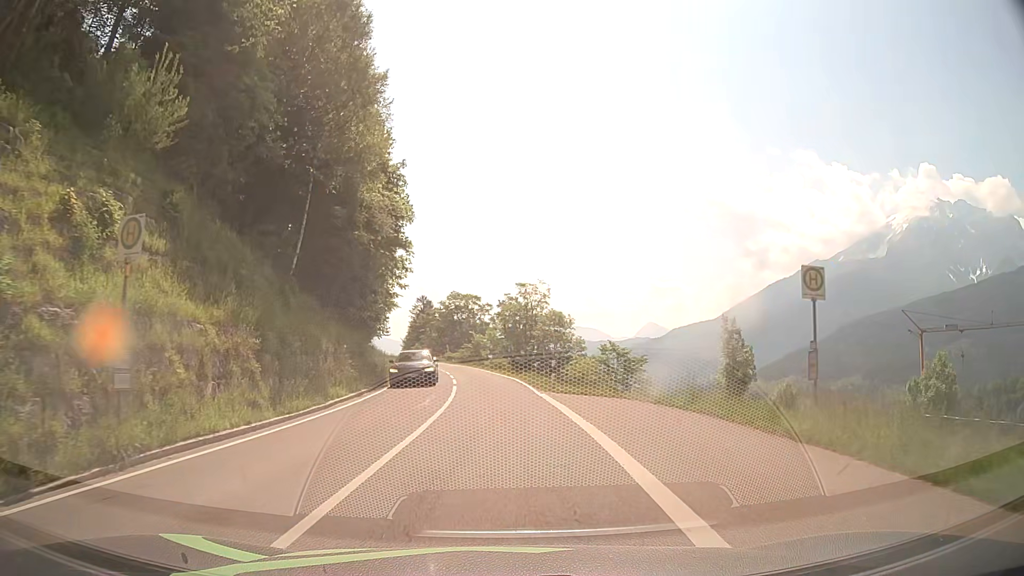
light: Day
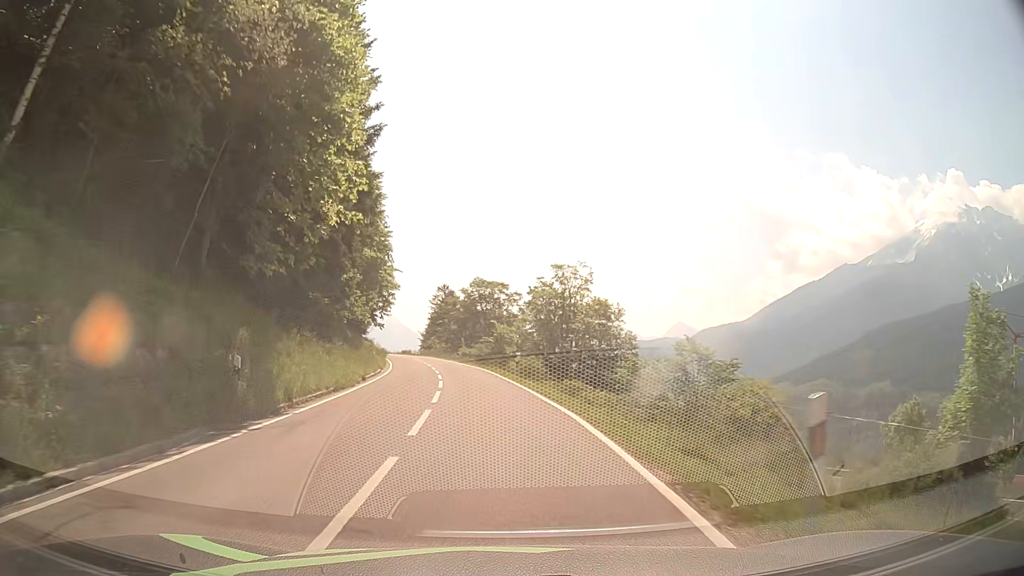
(-0.2, +19.1) m; -2°
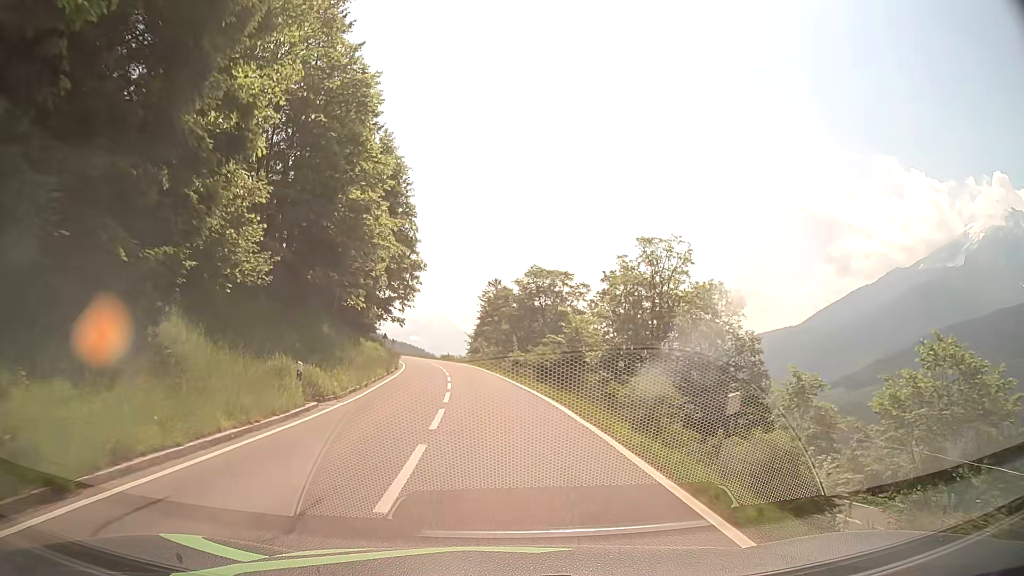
(-1.3, +23.0) m; -5°
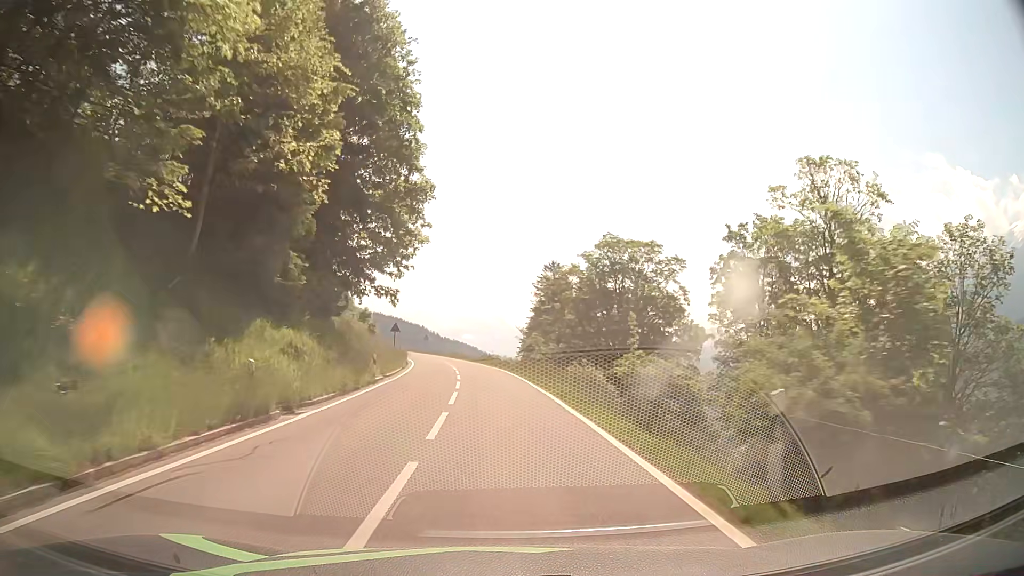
(-1.0, +26.1) m; -4°
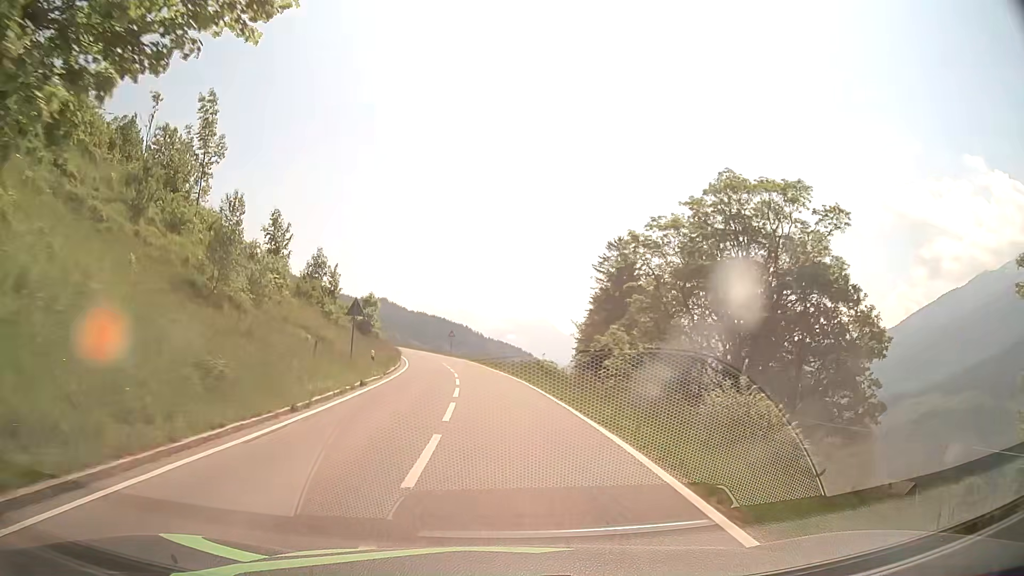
(-1.0, +27.6) m; -4°
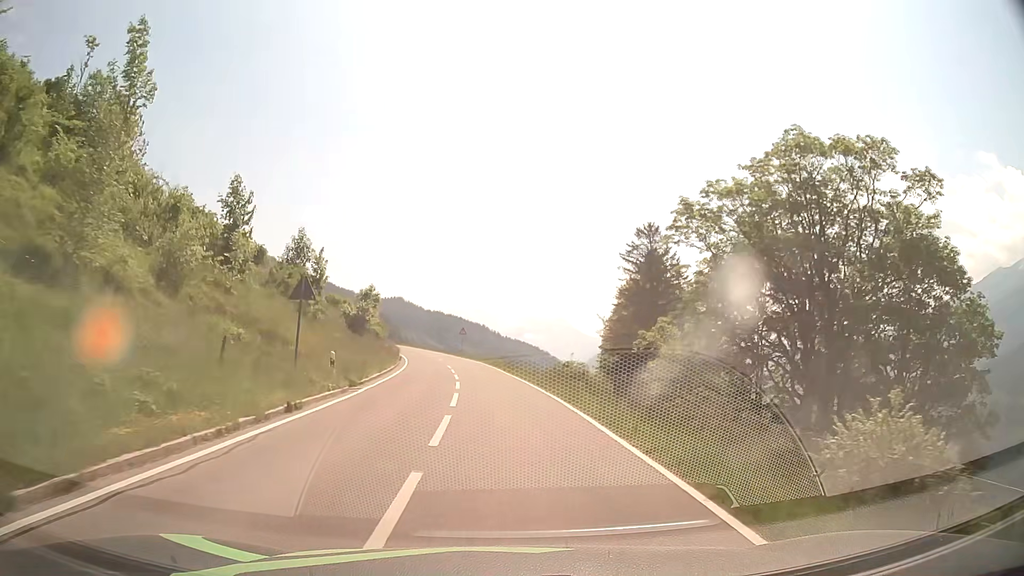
(-0.1, +9.3) m; -1°
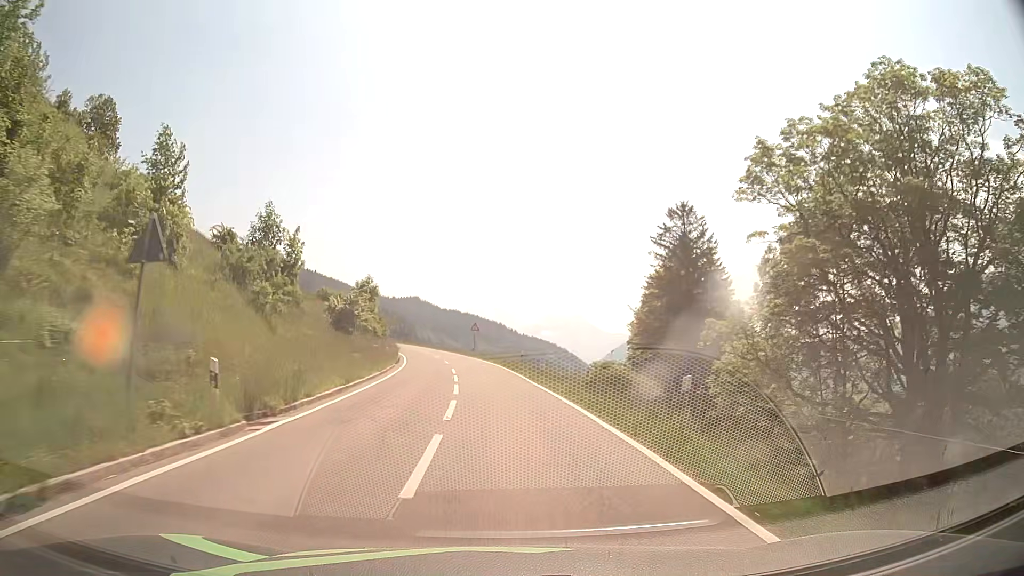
(-0.1, +9.3) m; -1°
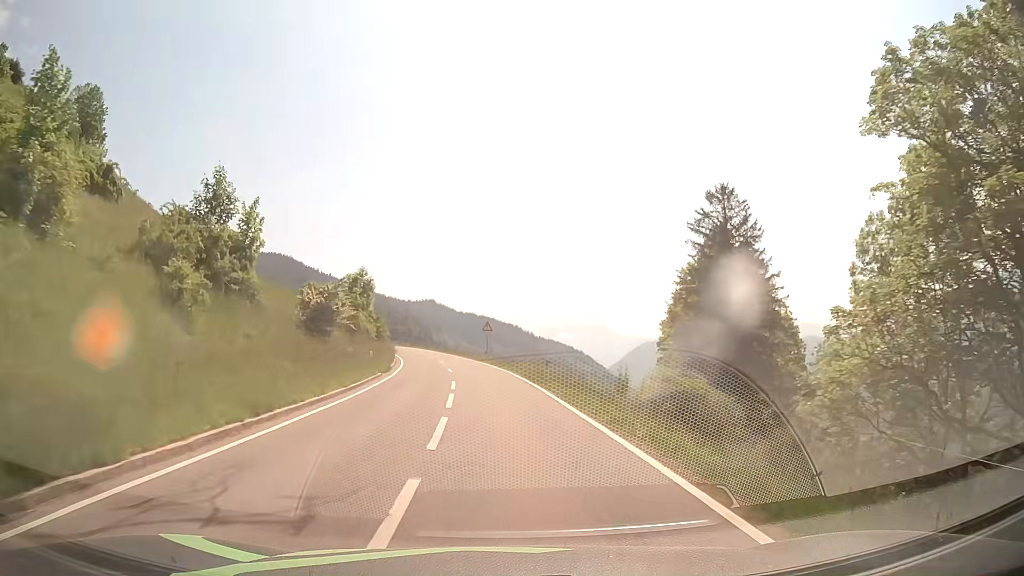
(-0.1, +9.2) m; -2°
(0, +10) (-1, +20) (-1, +30) (-2, +40) (-4, +50) (-5, +60) (-8, +69) (-10, +79) (-13, +89) (-16, +98) m
